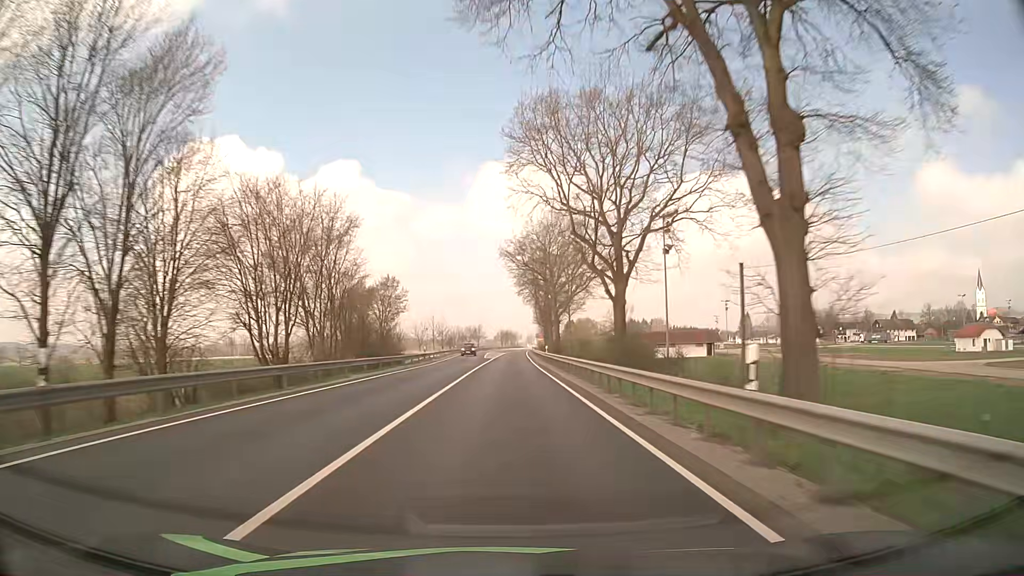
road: primary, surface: asphalt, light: Day
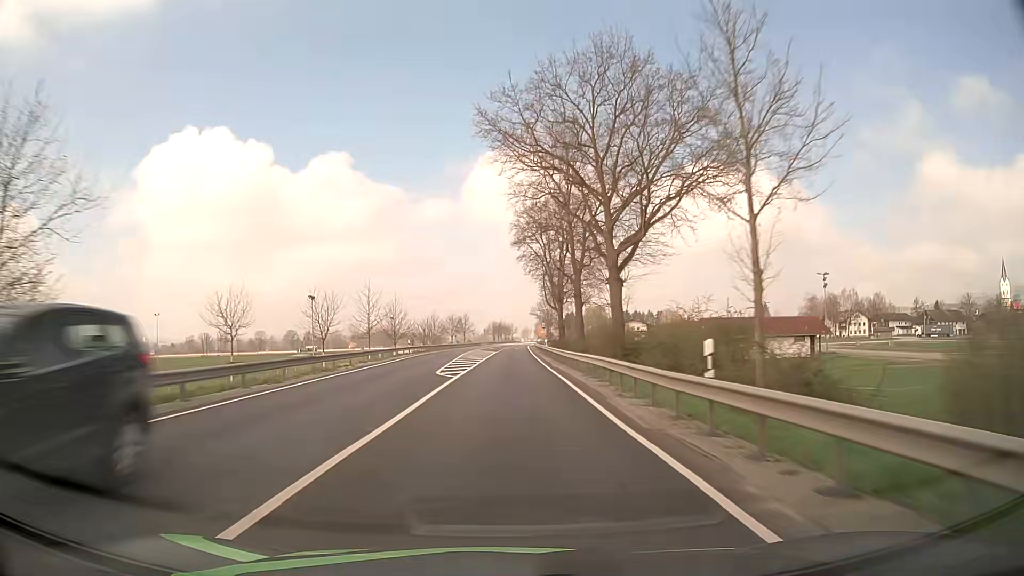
(+0.1, +46.0) m; +1°
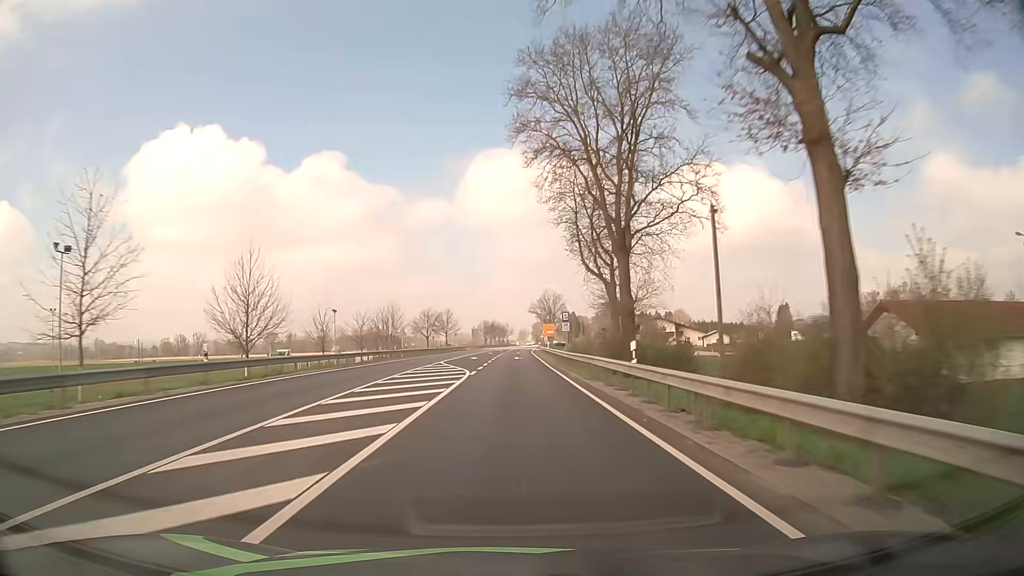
(0.0, +42.5) m; 0°
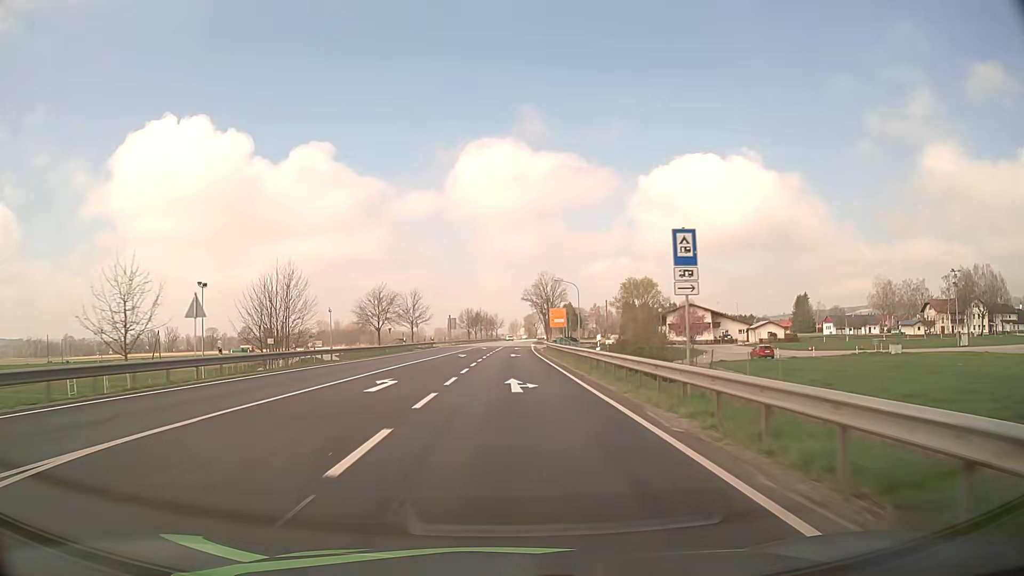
(+0.5, +39.1) m; +1°
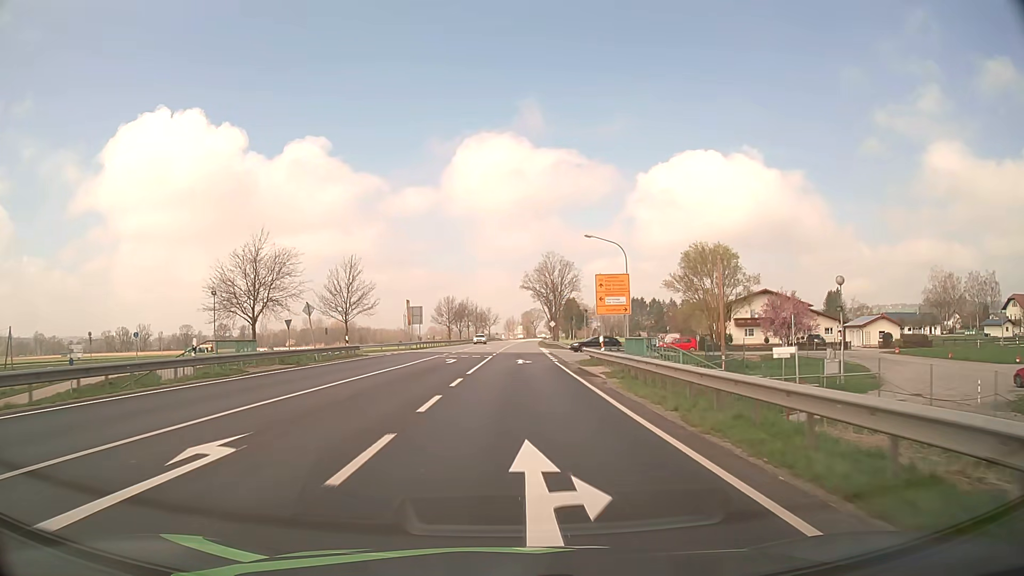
(+0.1, +41.7) m; 0°
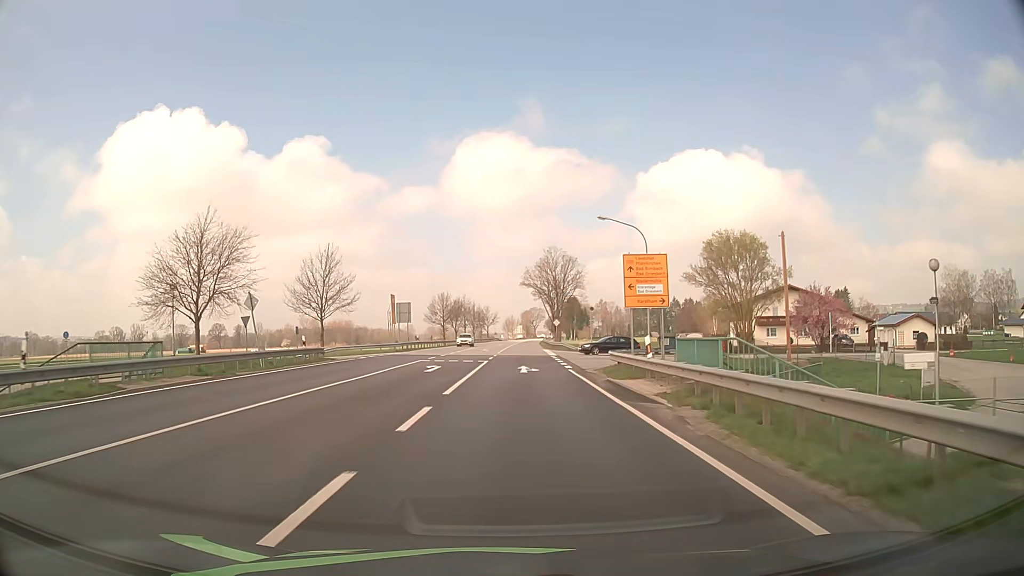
(0.0, +8.4) m; 0°
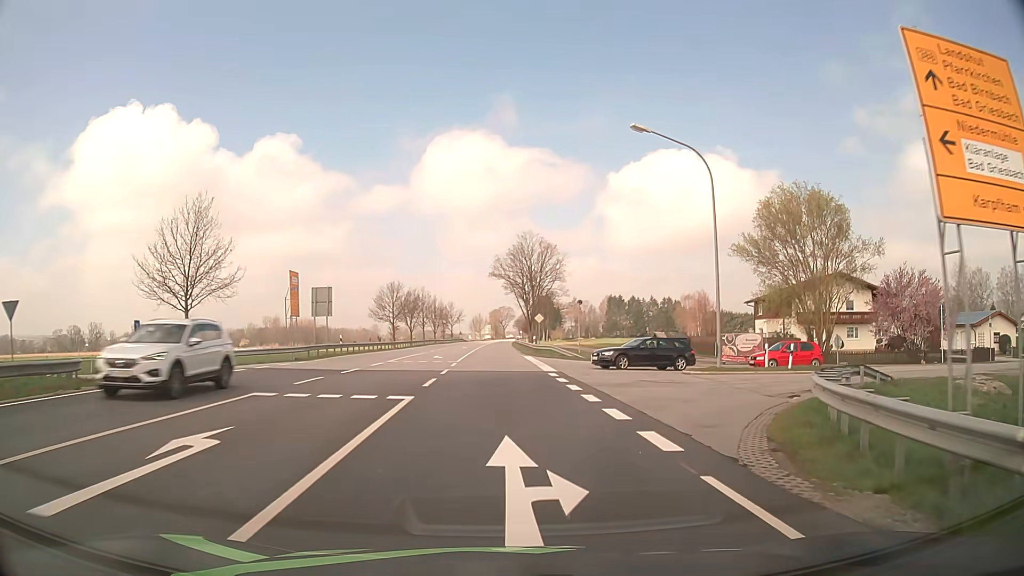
(+0.2, +20.6) m; +2°
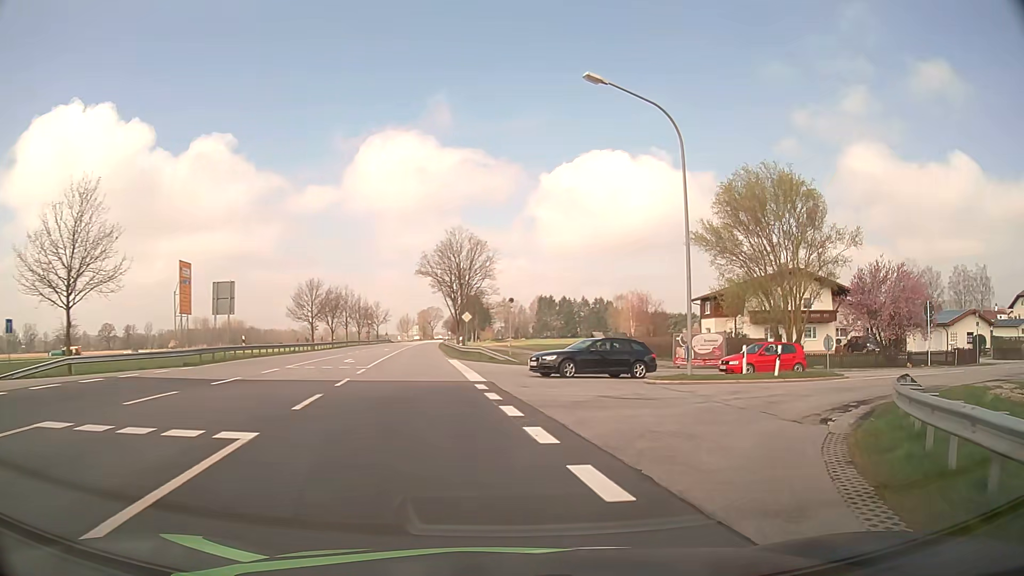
(+0.2, +5.4) m; +5°
(+2, +10) (+8, +17) (+17, +22) (+26, +26) (+35, +29) (+45, +33) (+54, +36) (+64, +39) (+73, +43) (+83, +46) m
